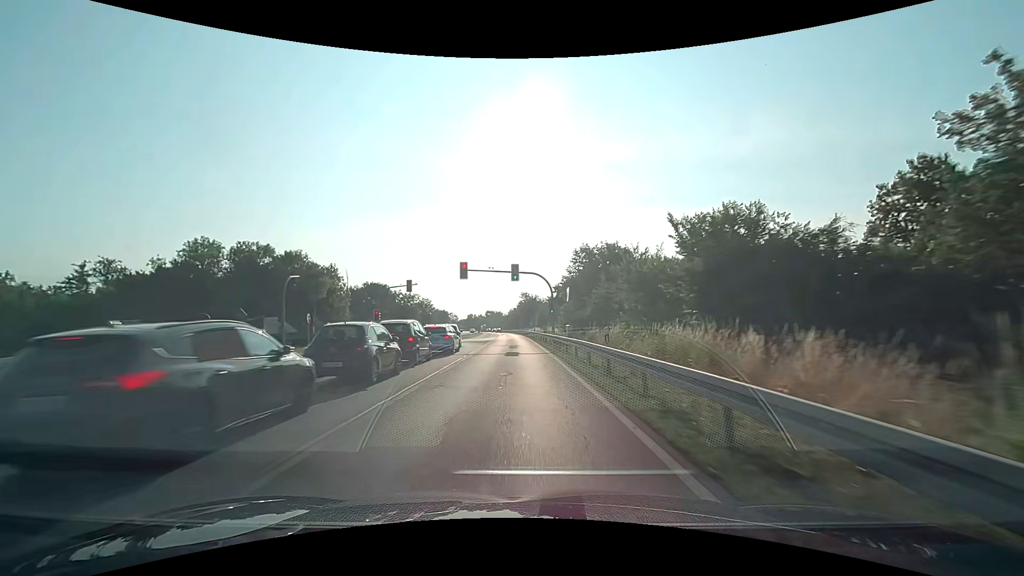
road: primary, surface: asphalt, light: Day
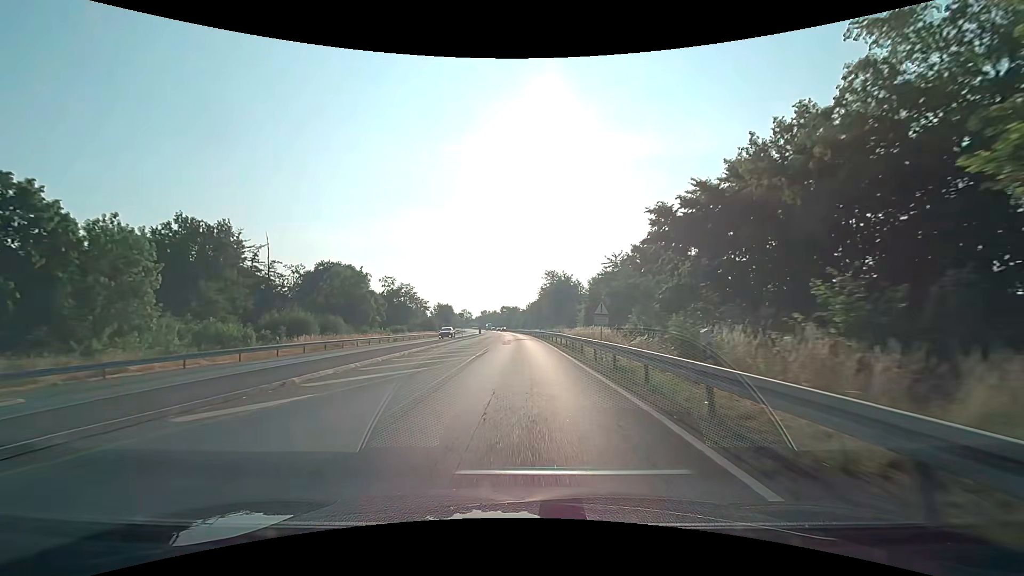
(-1.3, +54.2) m; -3°
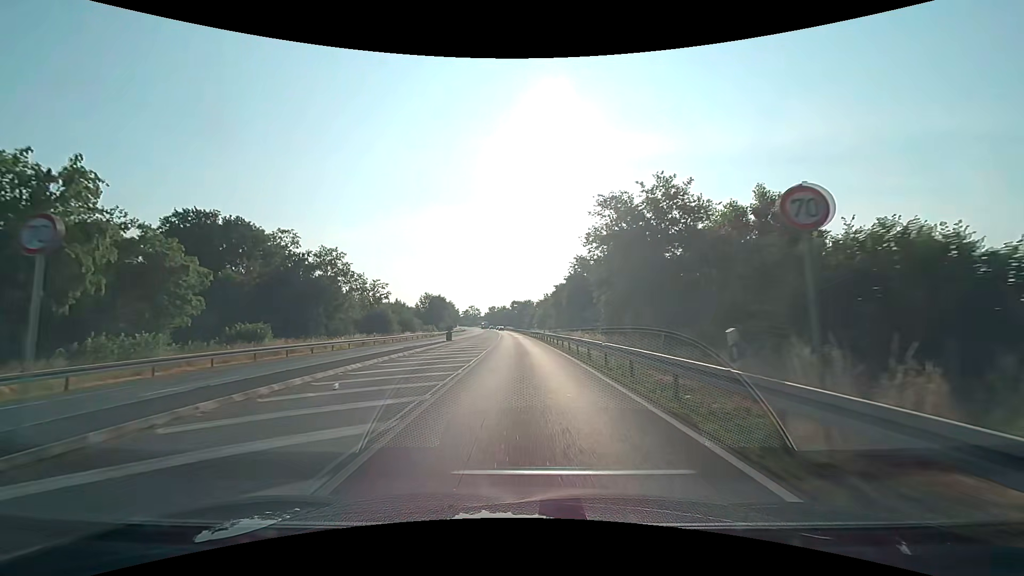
(-0.6, +54.0) m; -1°
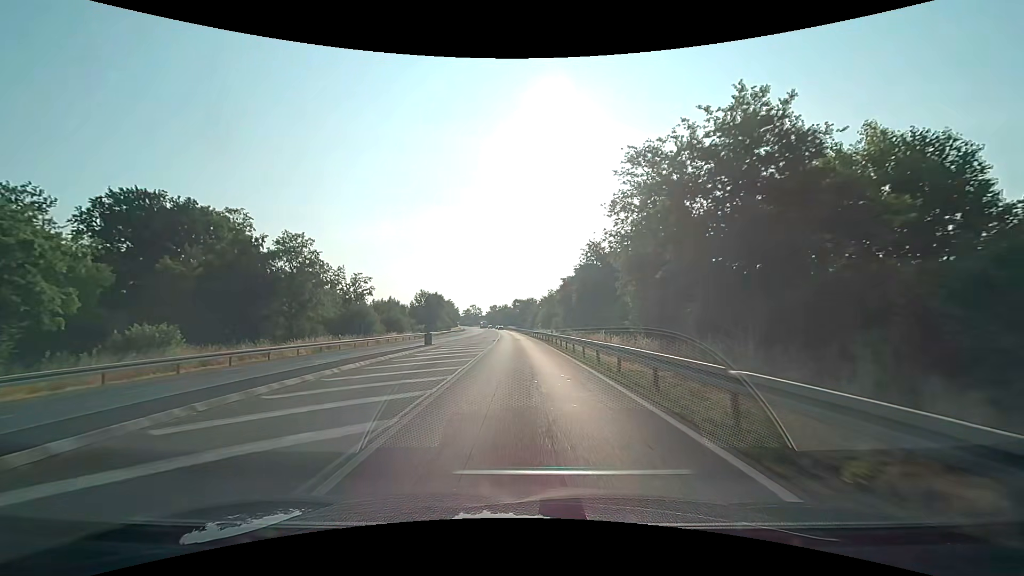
(0.0, +10.8) m; 0°
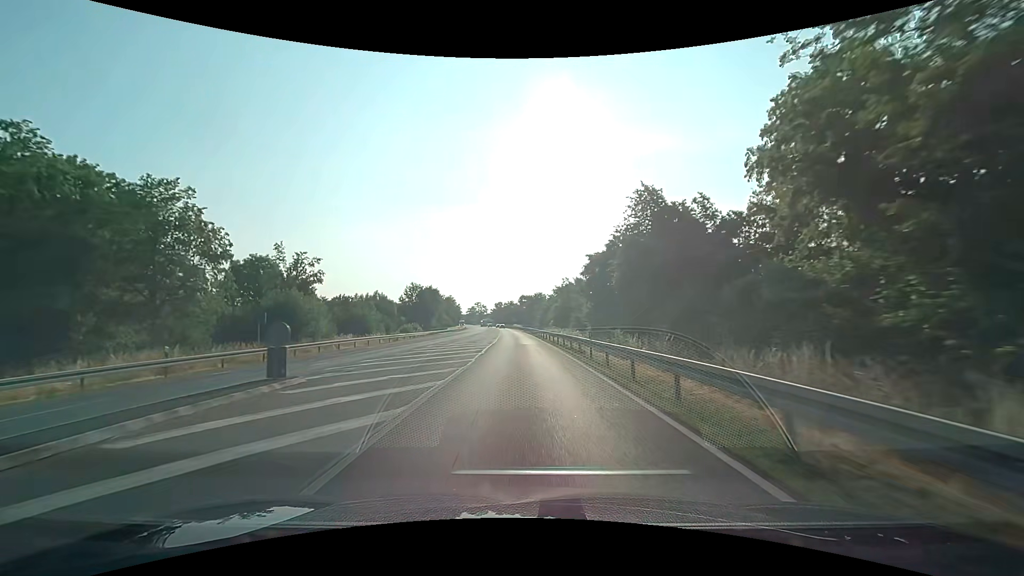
(-0.2, +21.6) m; -1°
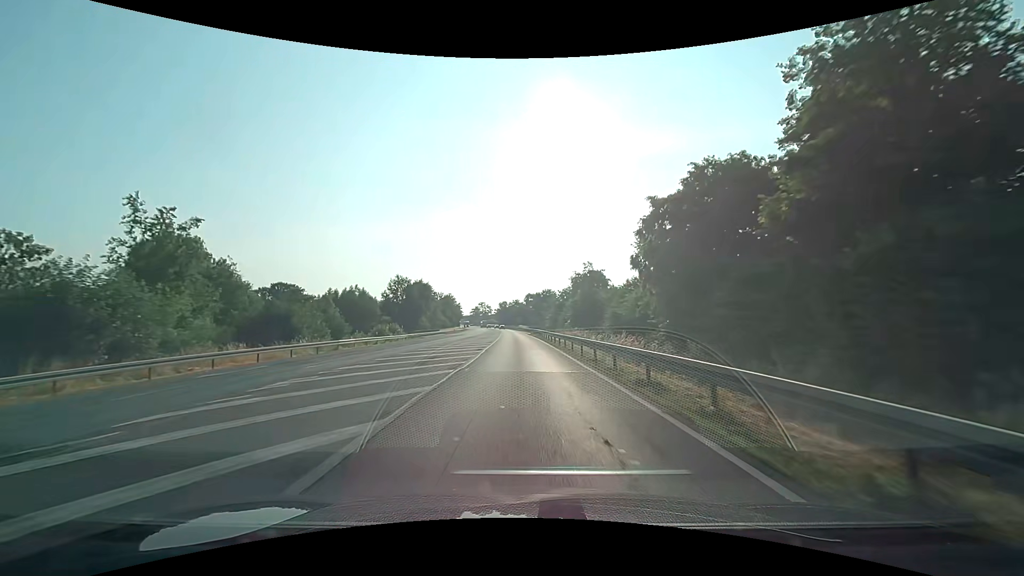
(-0.1, +21.6) m; -1°
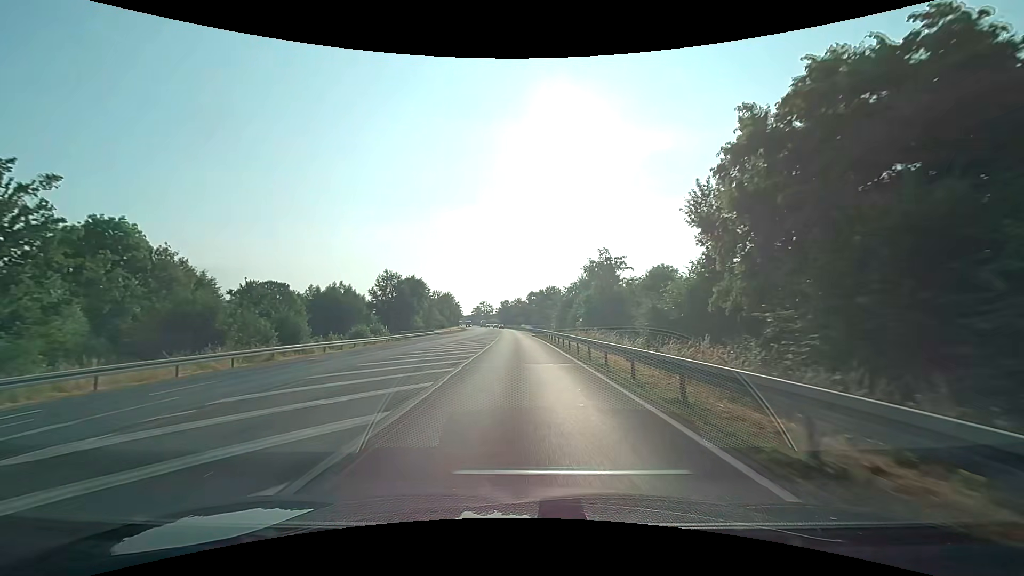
(0.0, +10.8) m; 0°
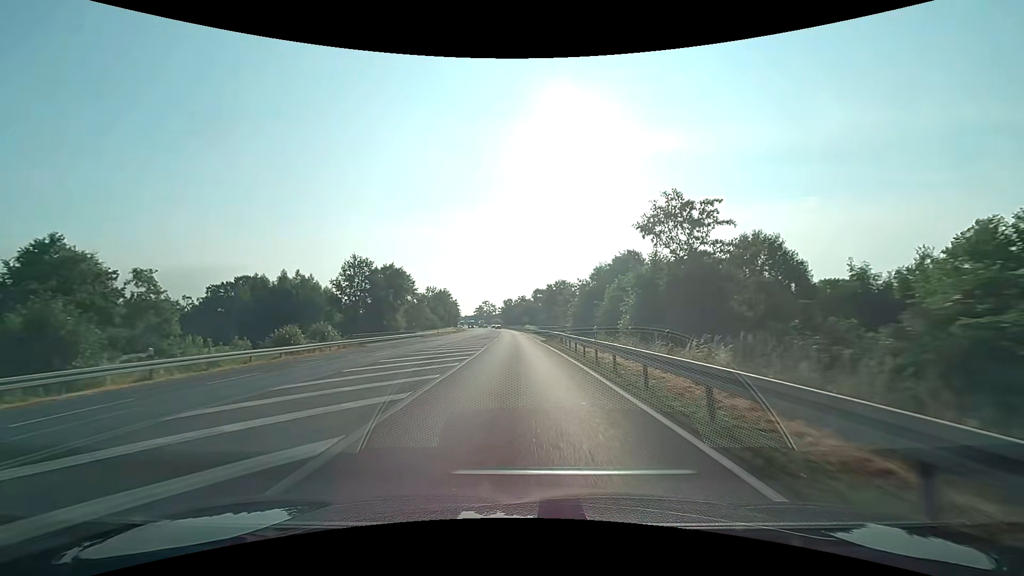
(-0.1, +21.7) m; -1°
(0, +10) (0, +20) (0, +30) (0, +40) (-1, +50) (-1, +60) (-1, +70) (-1, +80) (-2, +90) (-2, +100) m
